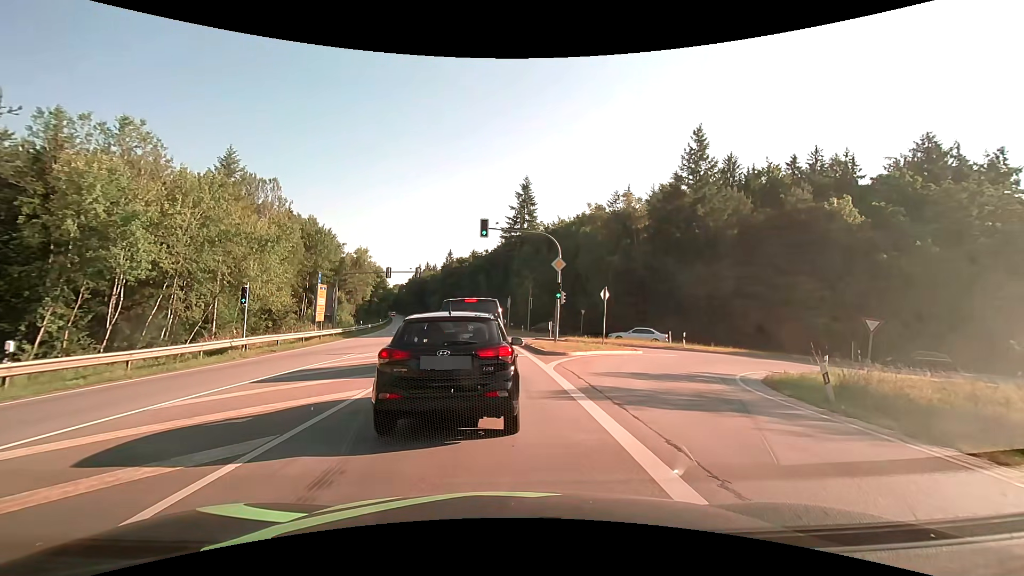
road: secondary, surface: asphalt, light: Day
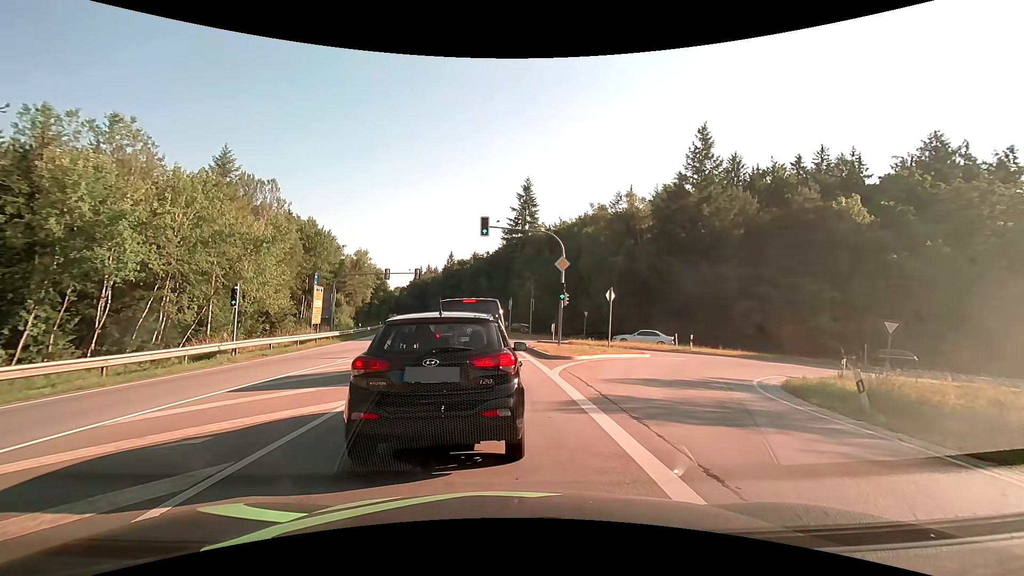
(0.0, +0.9) m; -2°
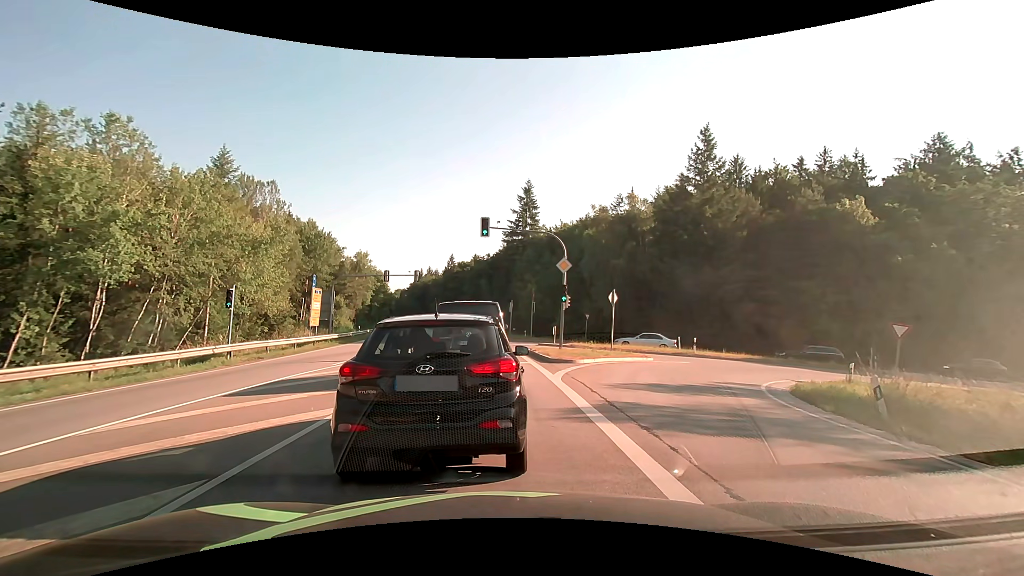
(0.0, +0.4) m; 0°
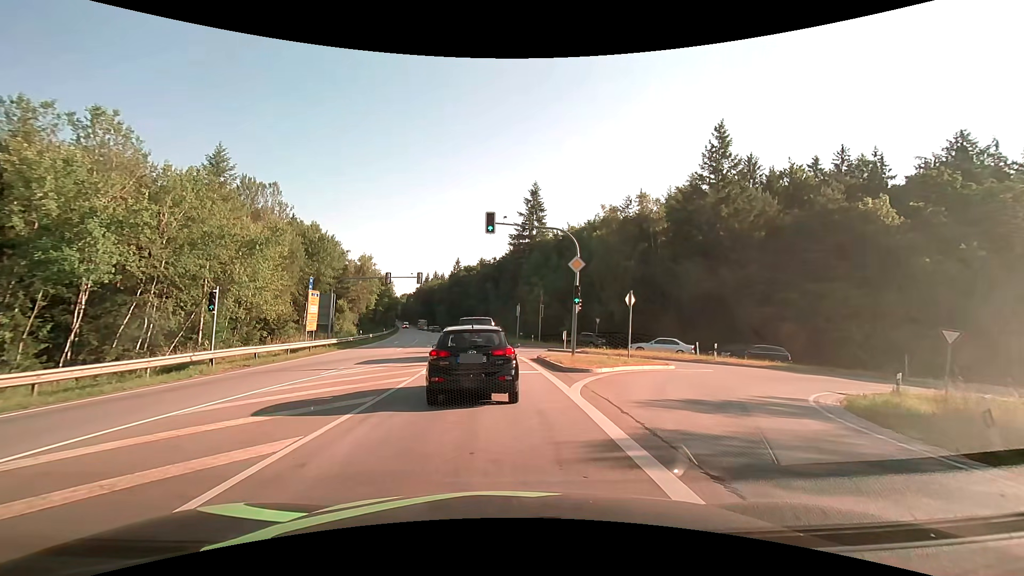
(0.0, +2.4) m; -1°
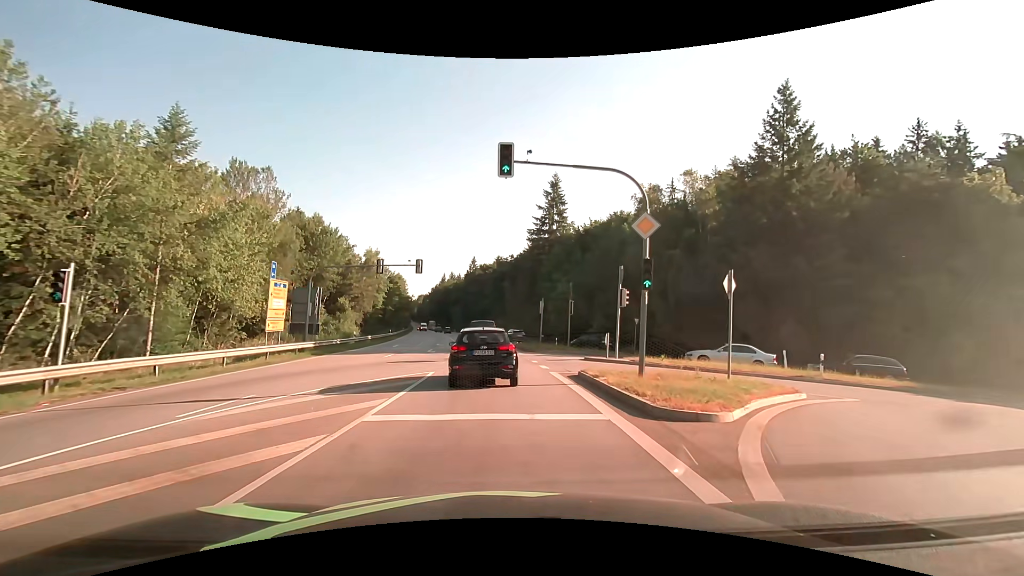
(-0.1, +9.1) m; -1°
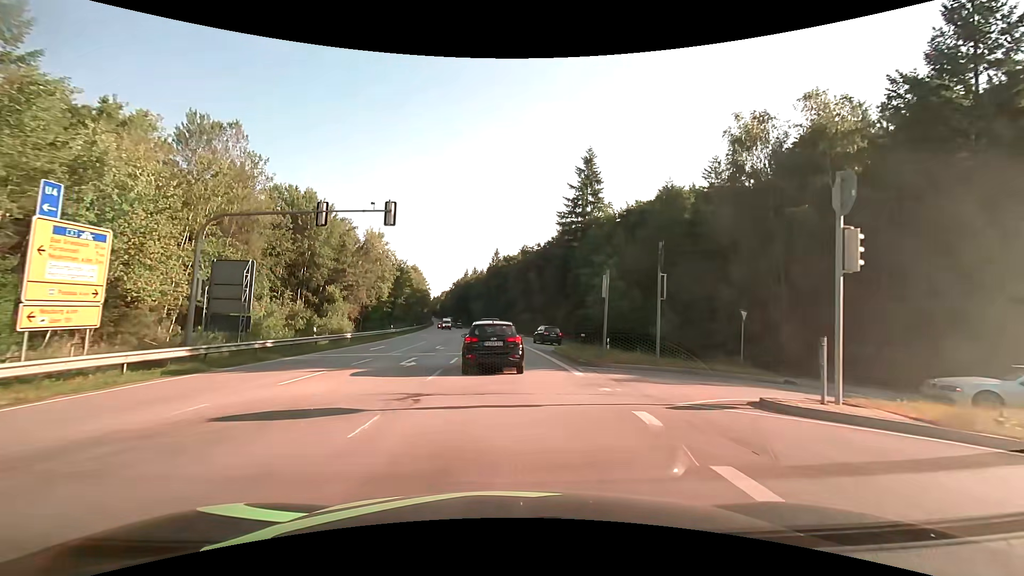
(-0.4, +15.2) m; -3°
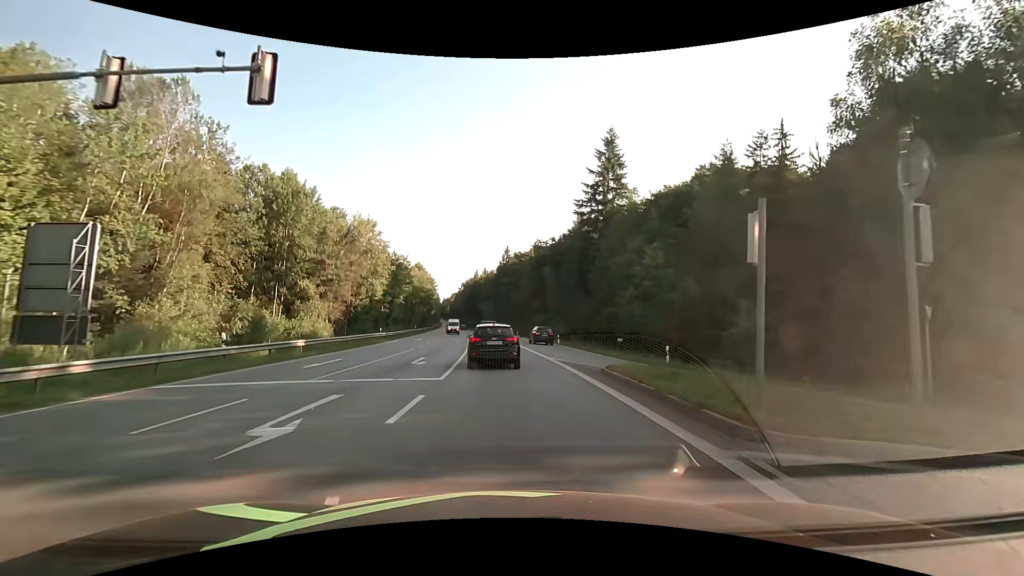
(-0.1, +11.0) m; 0°
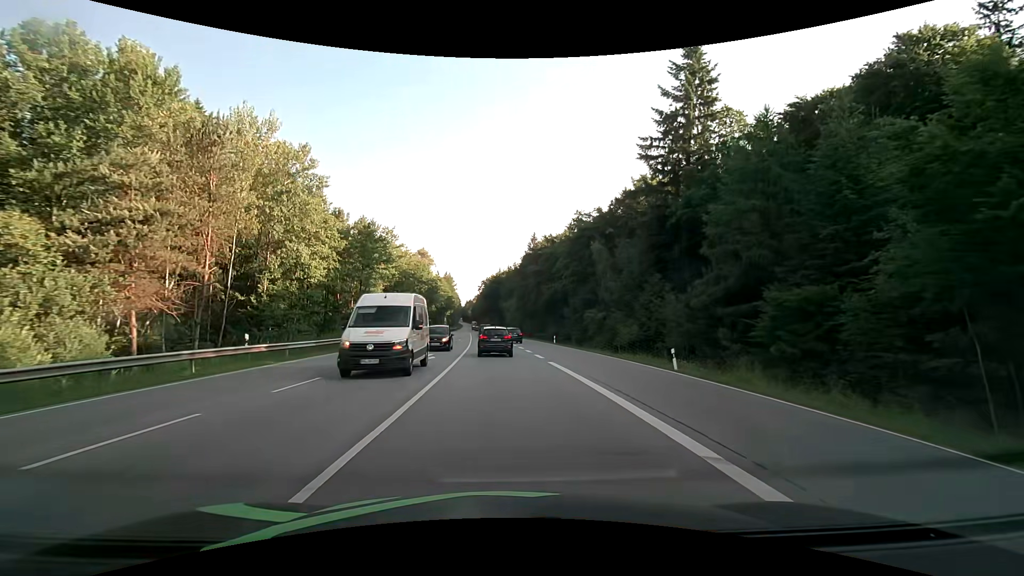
(-1.2, +31.0) m; -4°
(0, +10) (0, +20) (-1, +30) (-1, +40) (-2, +50) (-2, +60) (-3, +70) (-4, +80) (-5, +90) (-5, +100) m
